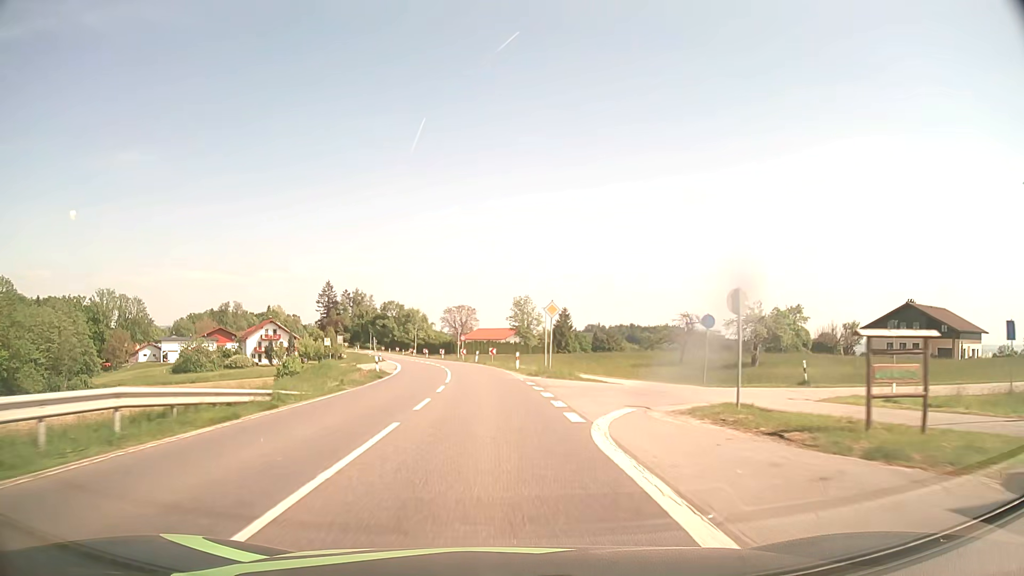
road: secondary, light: Day
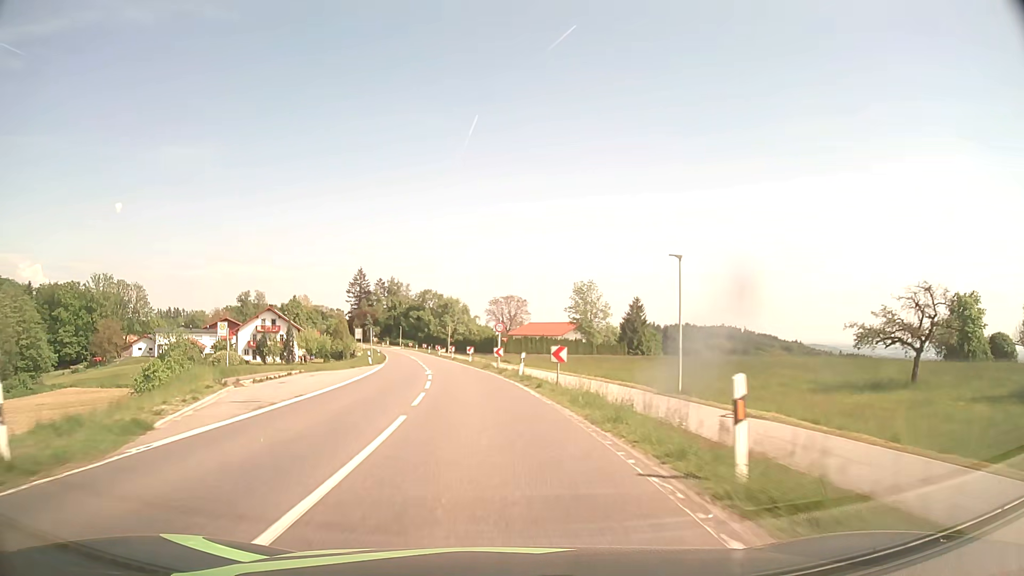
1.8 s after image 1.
(-1.1, +32.5) m; -4°
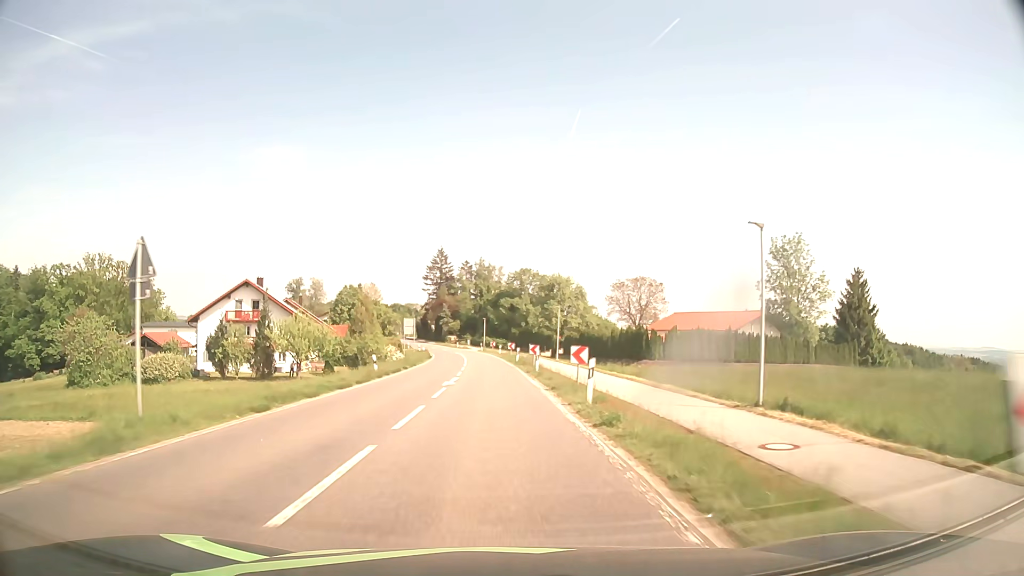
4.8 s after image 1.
(-5.1, +53.7) m; -9°
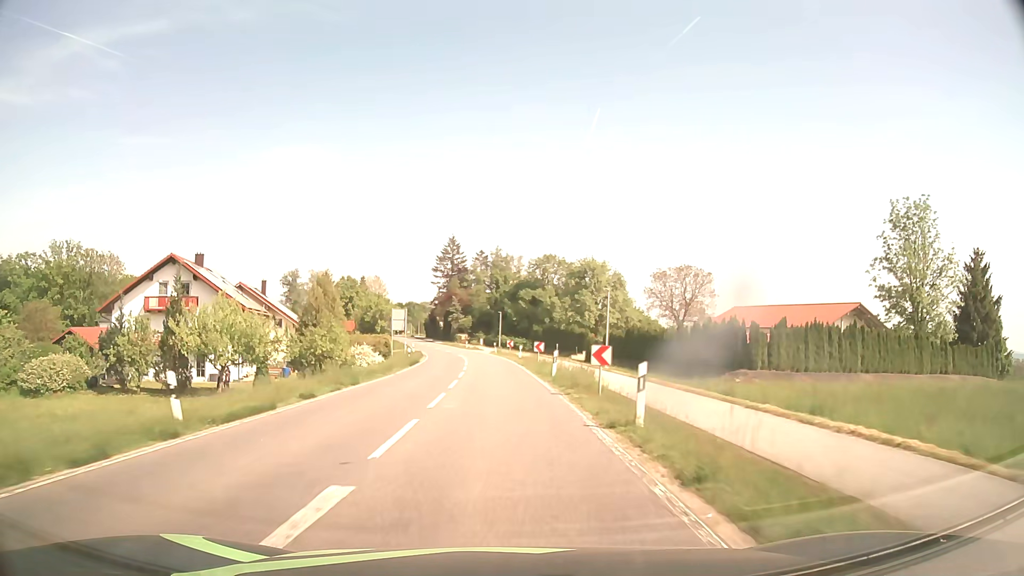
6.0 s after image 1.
(-0.4, +21.6) m; -2°
